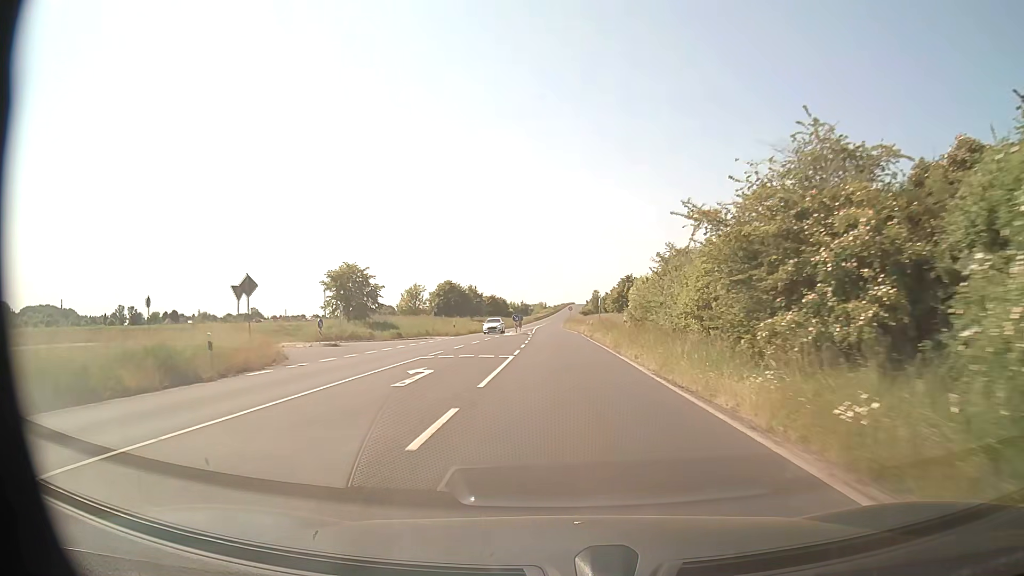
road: tertiary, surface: asphalt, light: Day
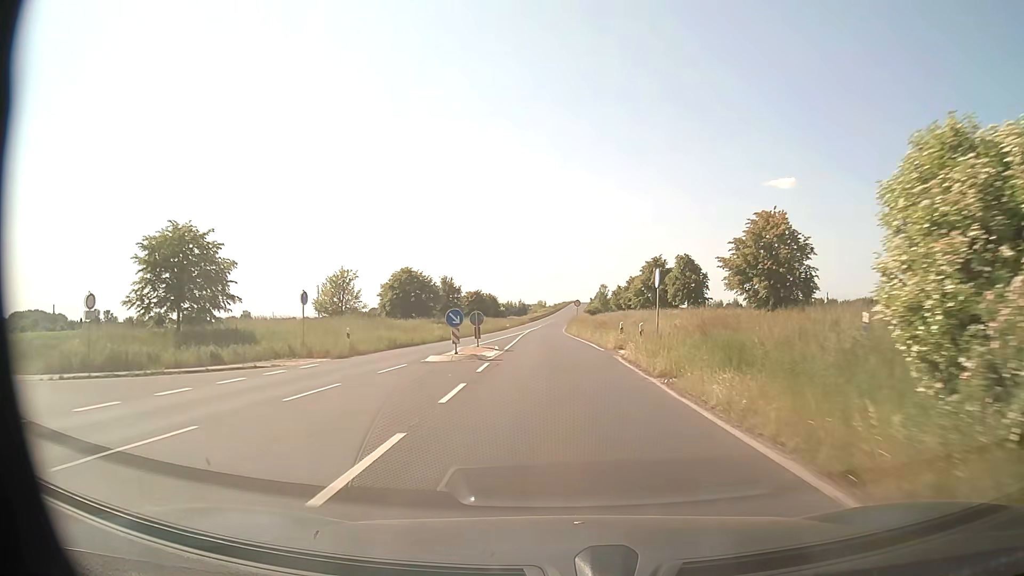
(0.0, +31.7) m; 0°
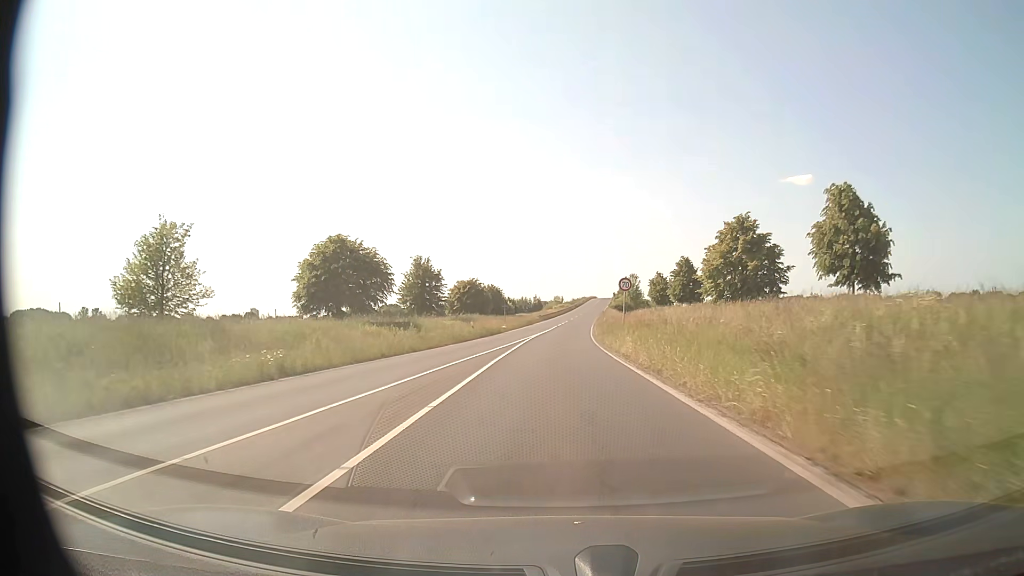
(-0.4, +31.7) m; -2°
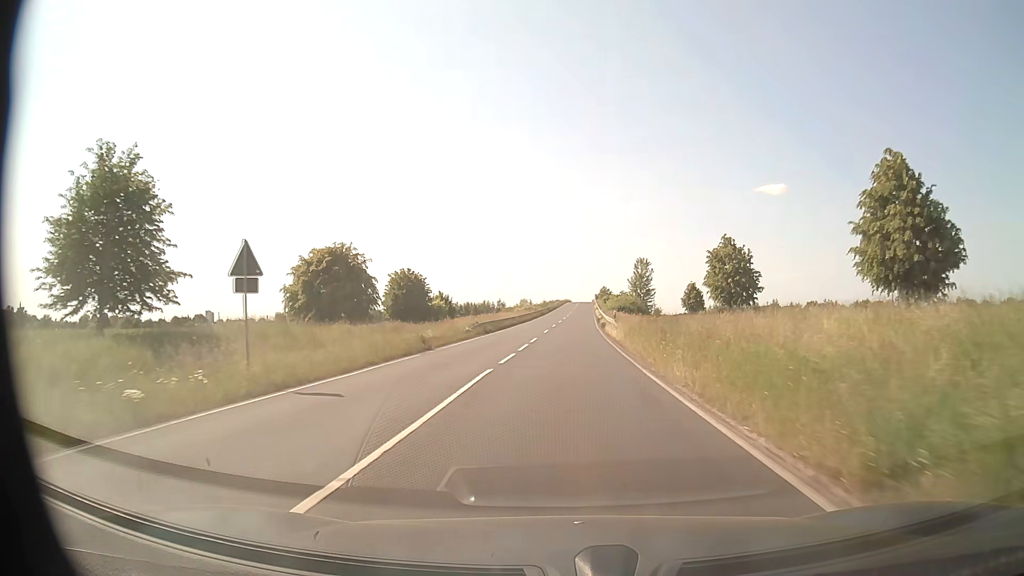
(+0.6, +52.8) m; +2°
(0, +10) (0, +20) (+1, +30) (+1, +40) (+1, +50) (+2, +60) (+2, +70) (+3, +80) (+4, +90) (+4, +100) m
